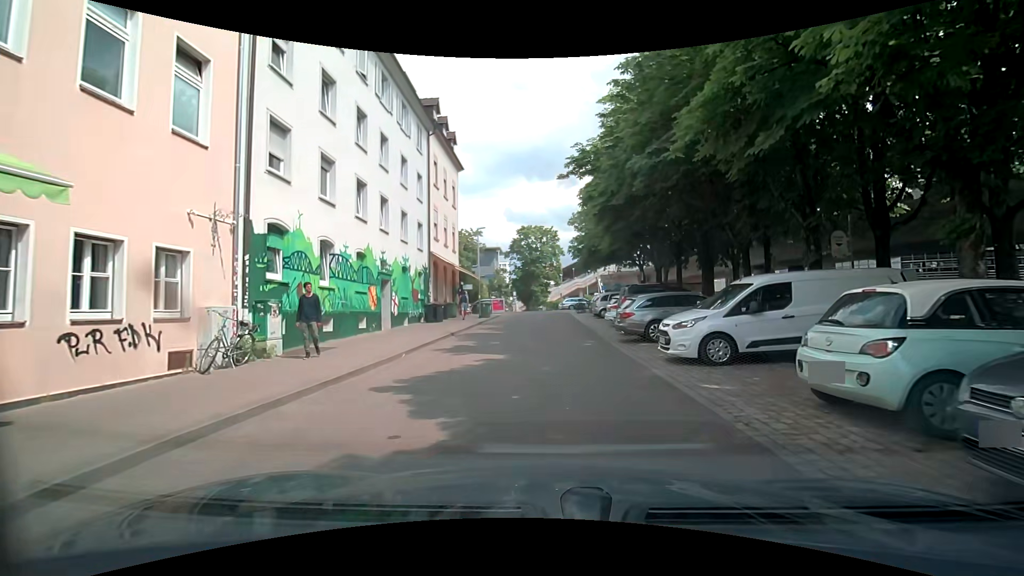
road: residential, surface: paving_stones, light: Day
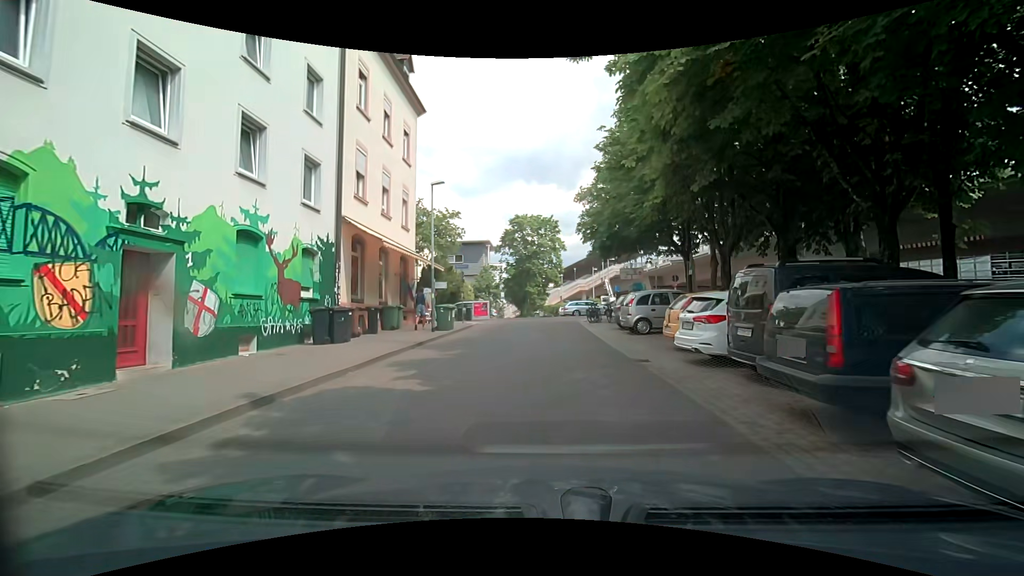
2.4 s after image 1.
(0.0, +13.1) m; +1°
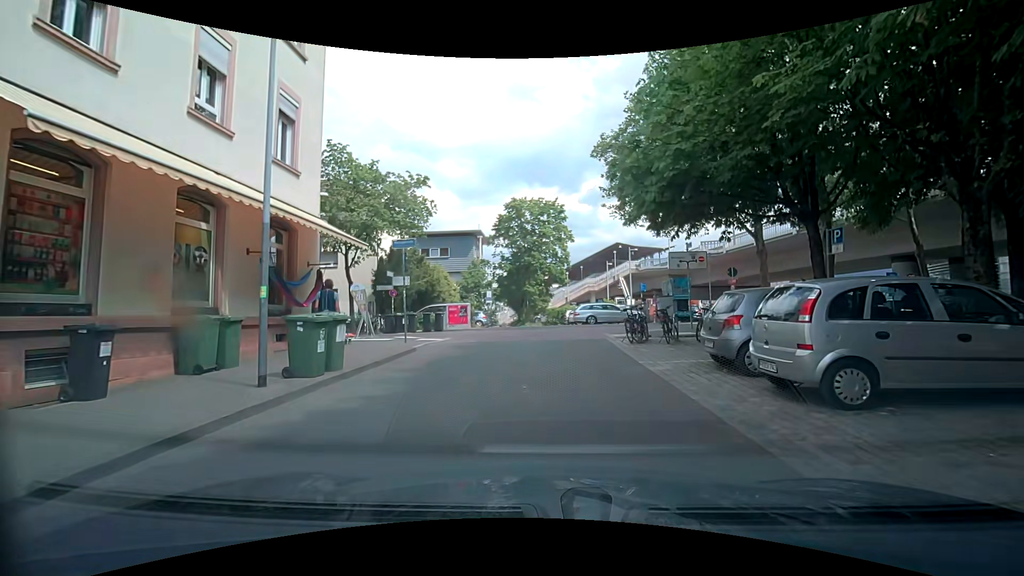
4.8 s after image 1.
(-0.3, +12.1) m; -3°
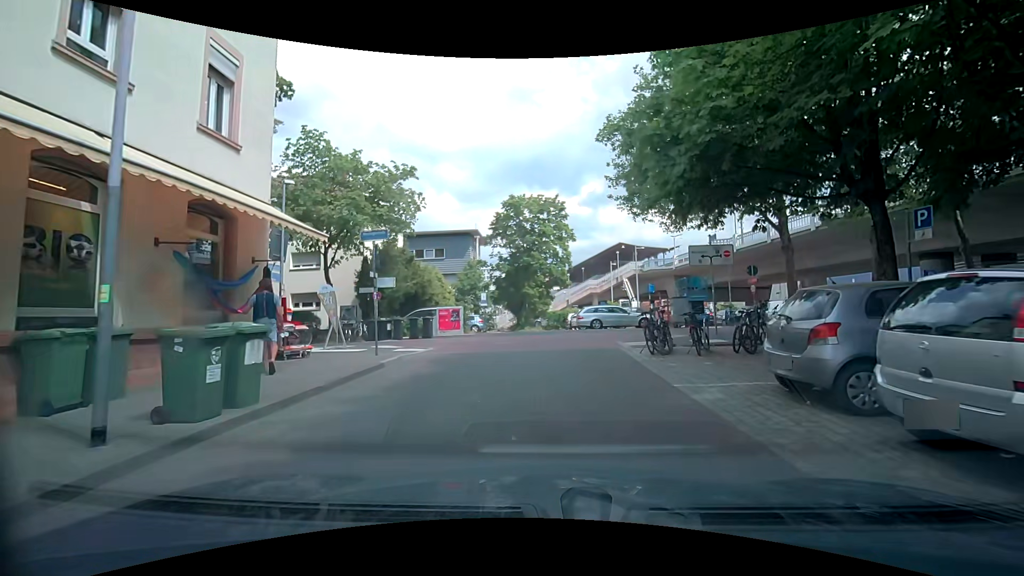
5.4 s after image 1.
(0.0, +2.8) m; +1°
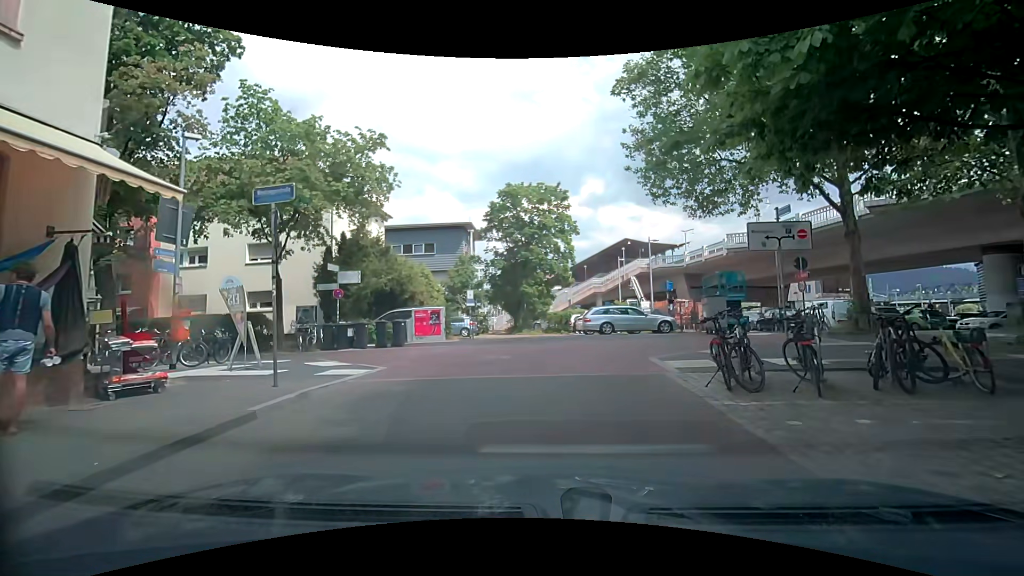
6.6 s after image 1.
(+0.1, +5.0) m; +2°
